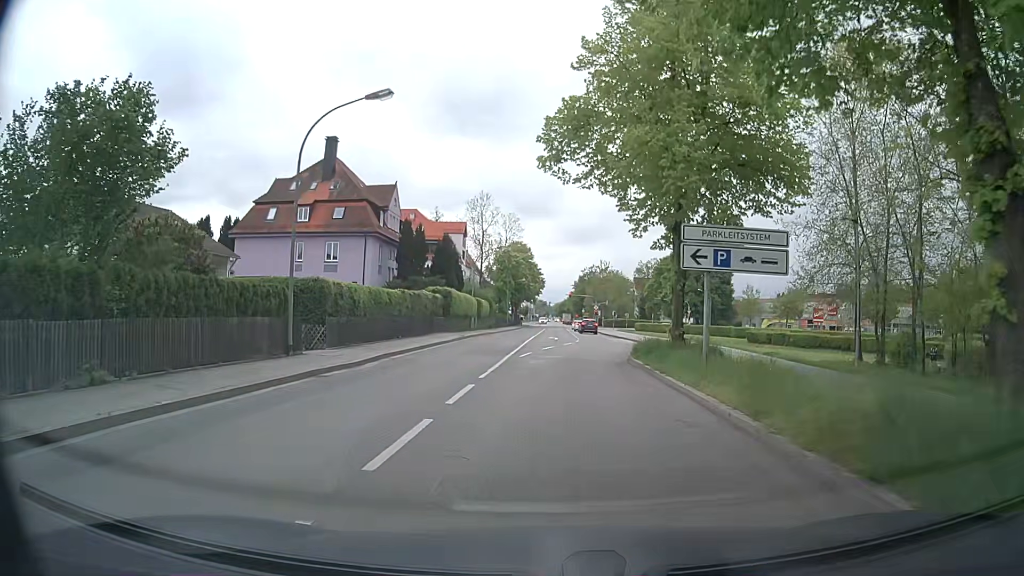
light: Day
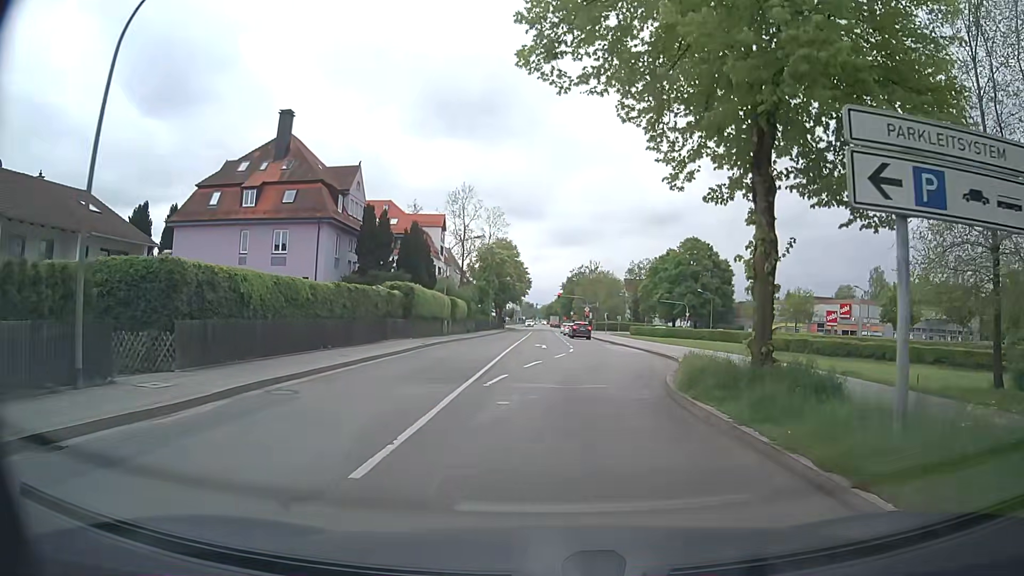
(0.0, +9.1) m; 0°
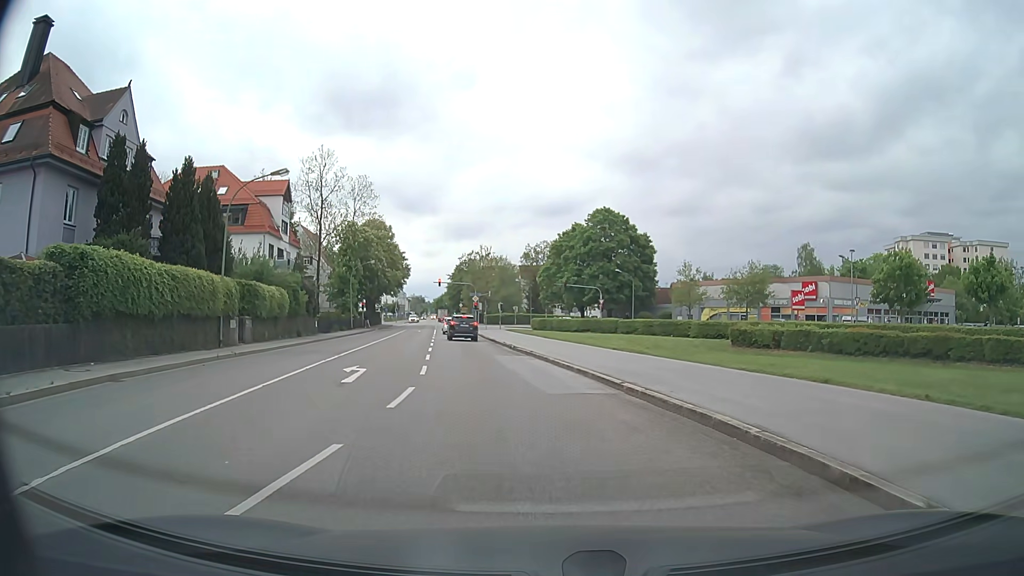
(+1.9, +21.6) m; +10°
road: secondary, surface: asphalt
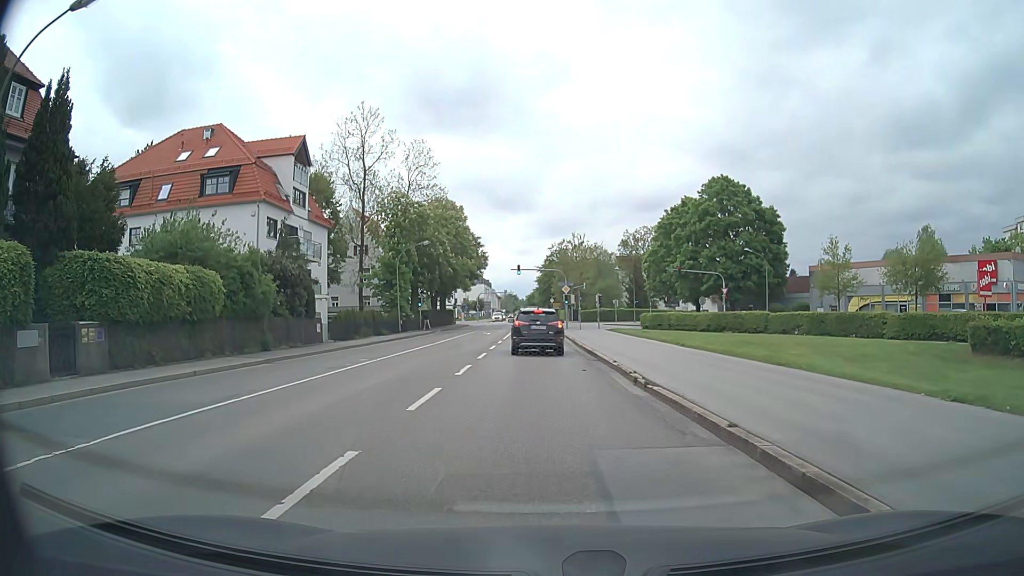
(-1.2, +18.5) m; -8°
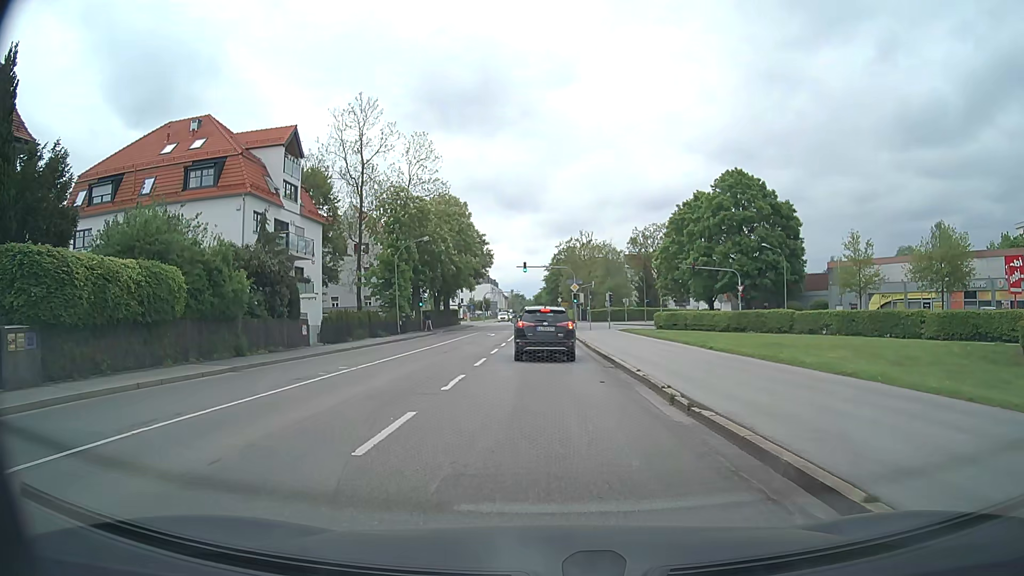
(0.0, +3.2) m; 0°
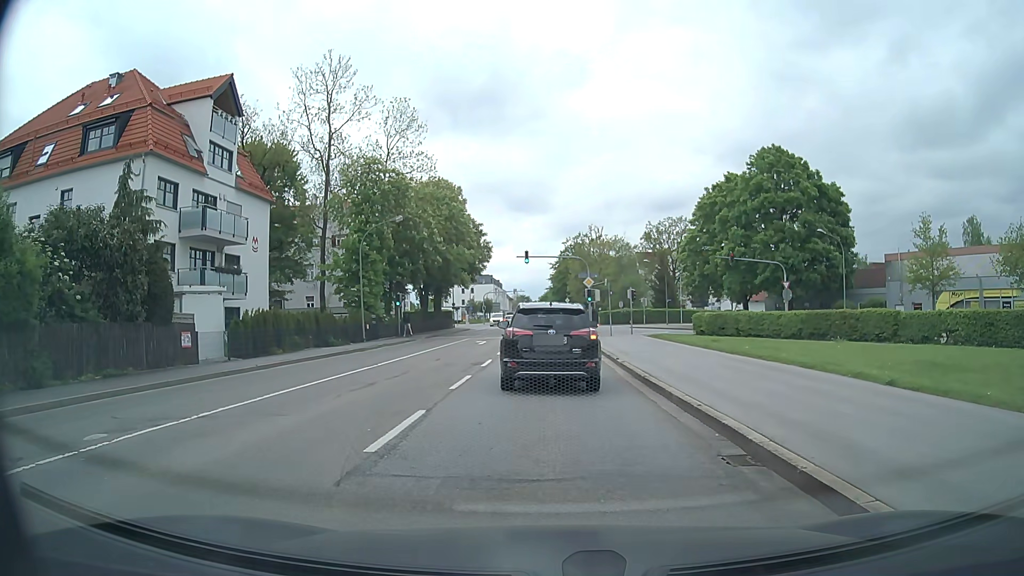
(-0.2, +11.6) m; -2°
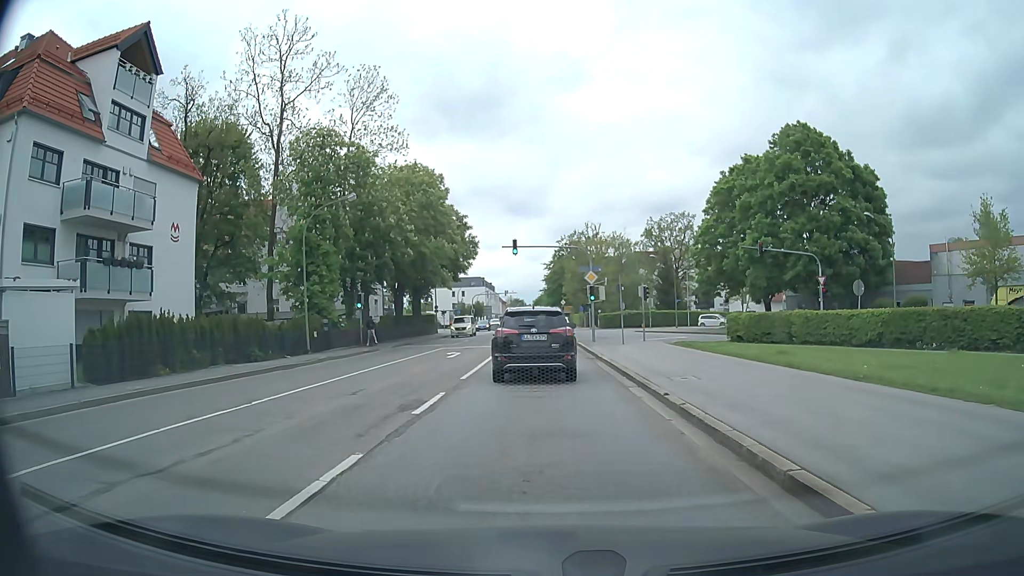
(+0.2, +9.1) m; +1°
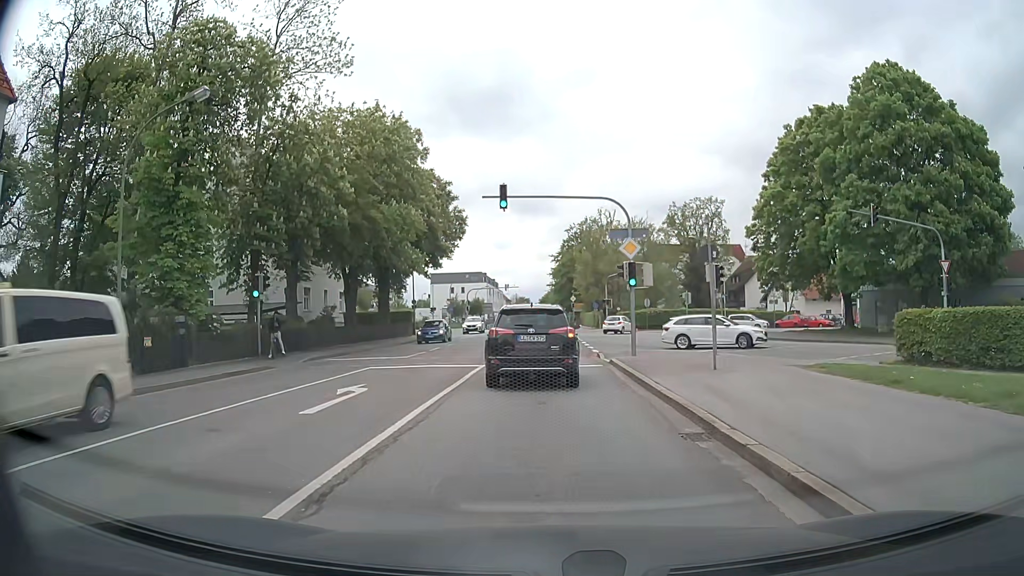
(-0.1, +15.9) m; 0°
(0, +10) (0, +20) (0, +30) (0, +40) (0, +50) (0, +60) (0, +70) (0, +80) (0, +90) (-1, +100) m
